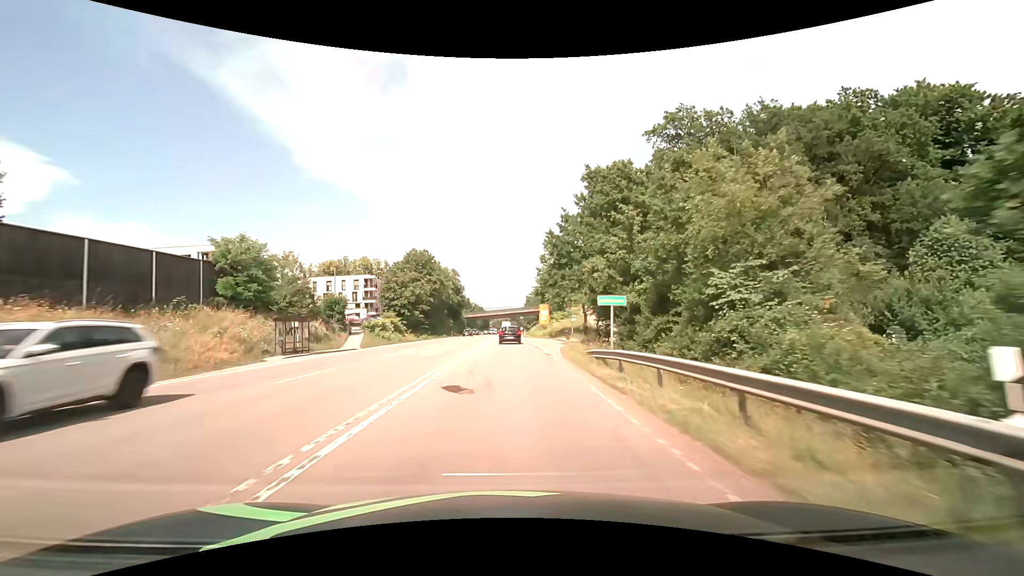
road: secondary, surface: asphalt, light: Day
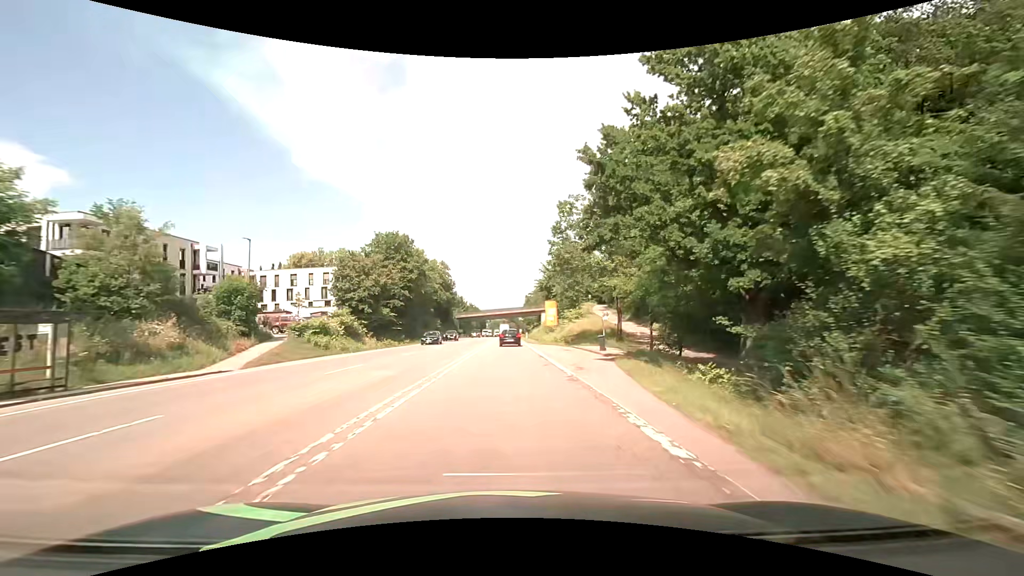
(0.0, +19.1) m; 0°
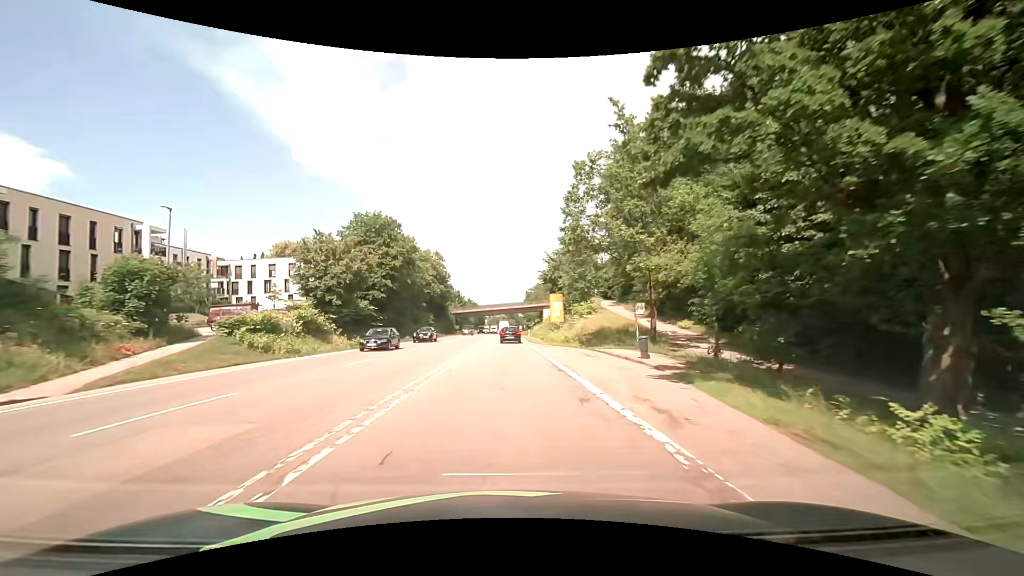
(0.0, +9.4) m; 0°
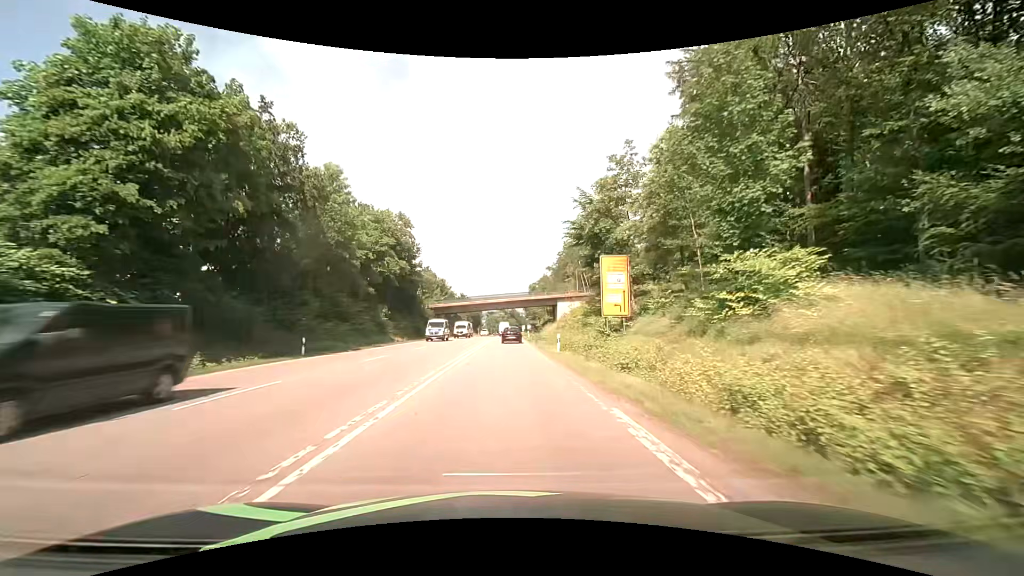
(-0.1, +37.3) m; 0°
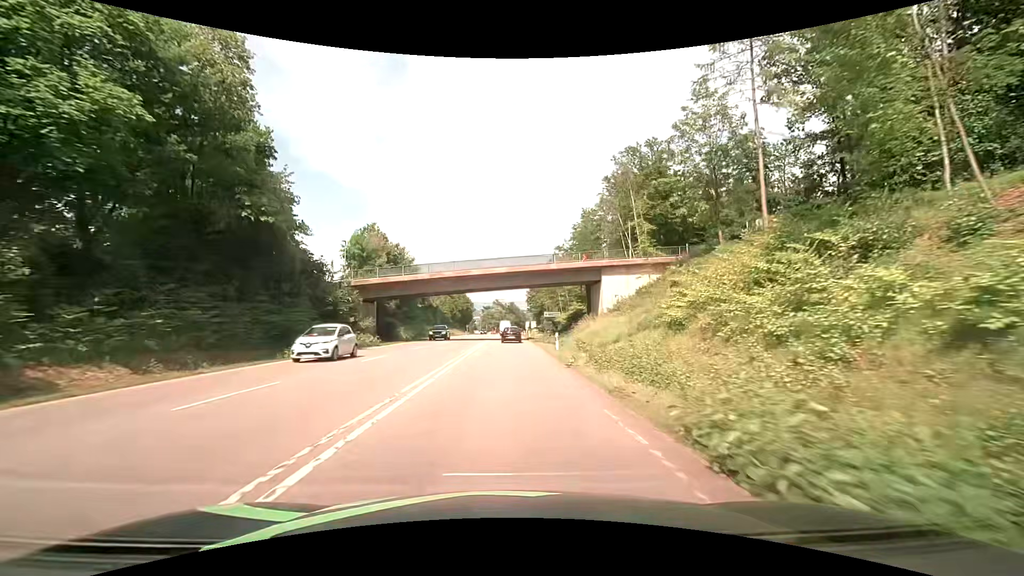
(+0.2, +46.1) m; 0°
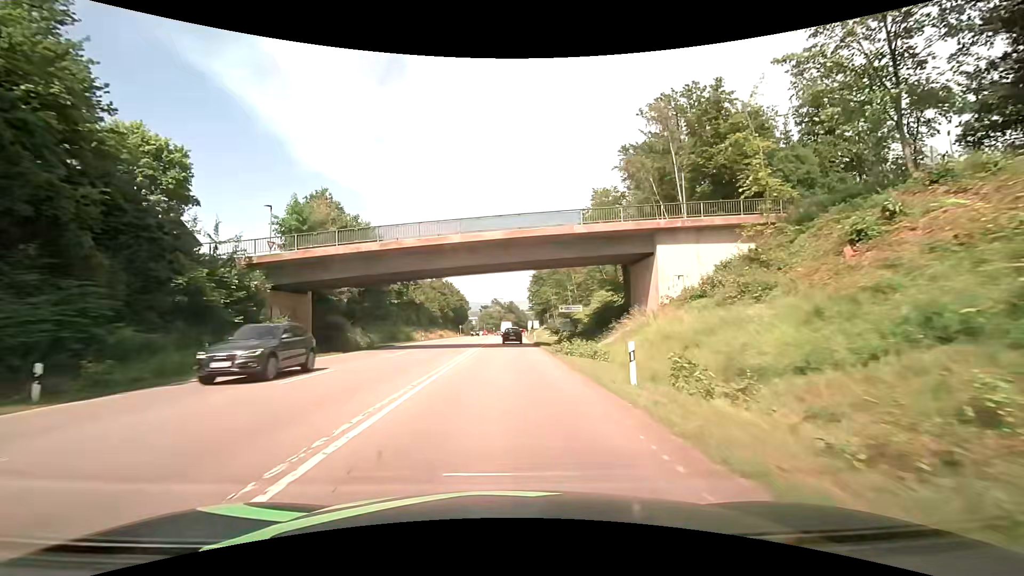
(0.0, +18.4) m; +1°
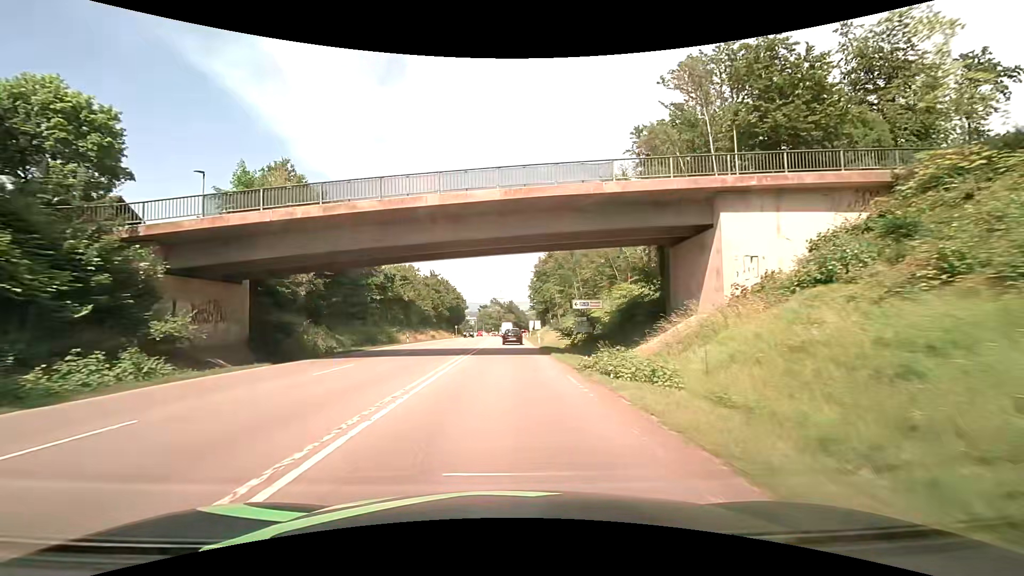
(-0.1, +9.2) m; -1°
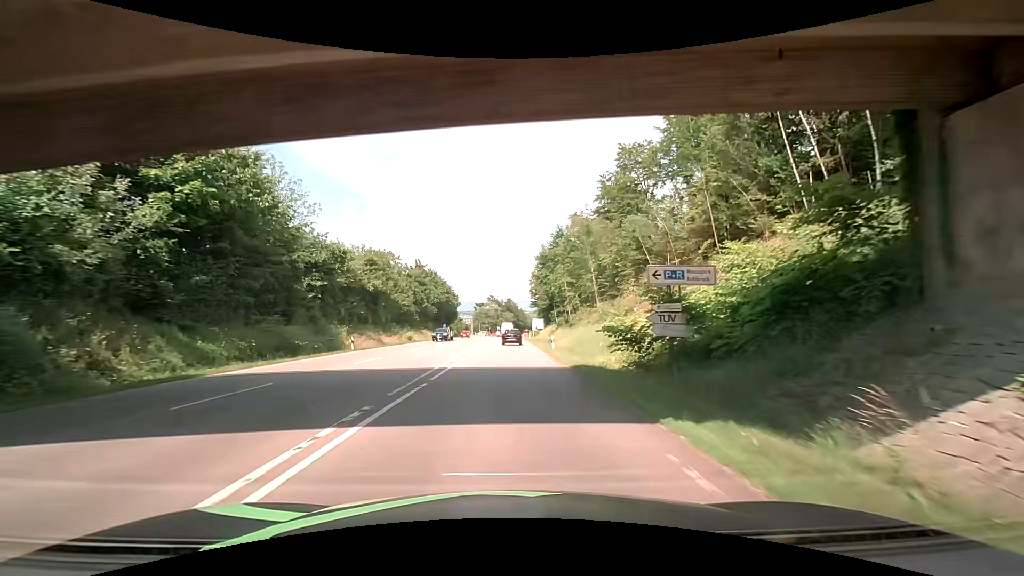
(+0.1, +18.3) m; 0°
(0, +10) (0, +20) (0, +30) (0, +40) (0, +50) (0, +60) (0, +70) (+1, +80) (+1, +90) (+1, +100) m
